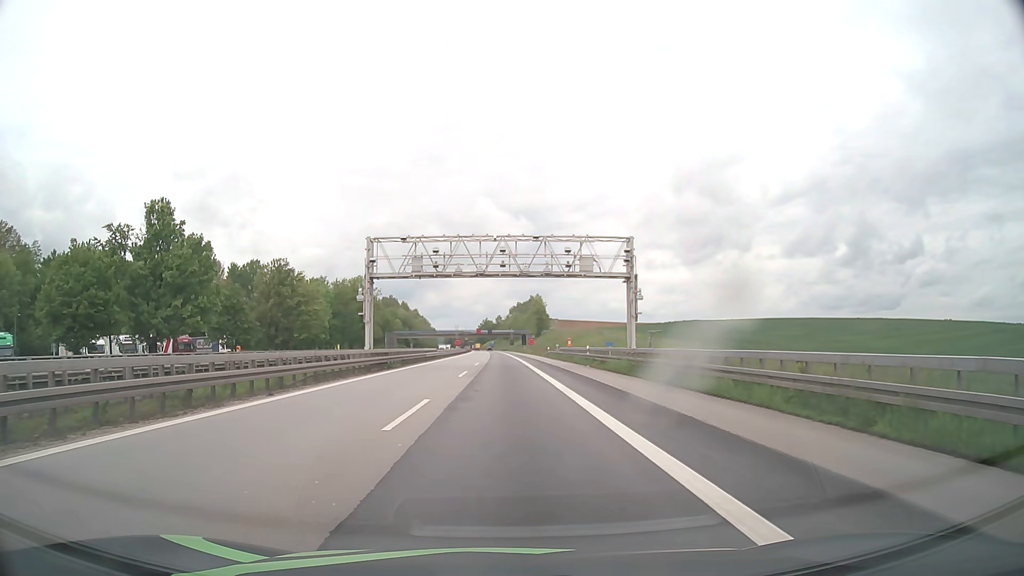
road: motorway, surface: asphalt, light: Day
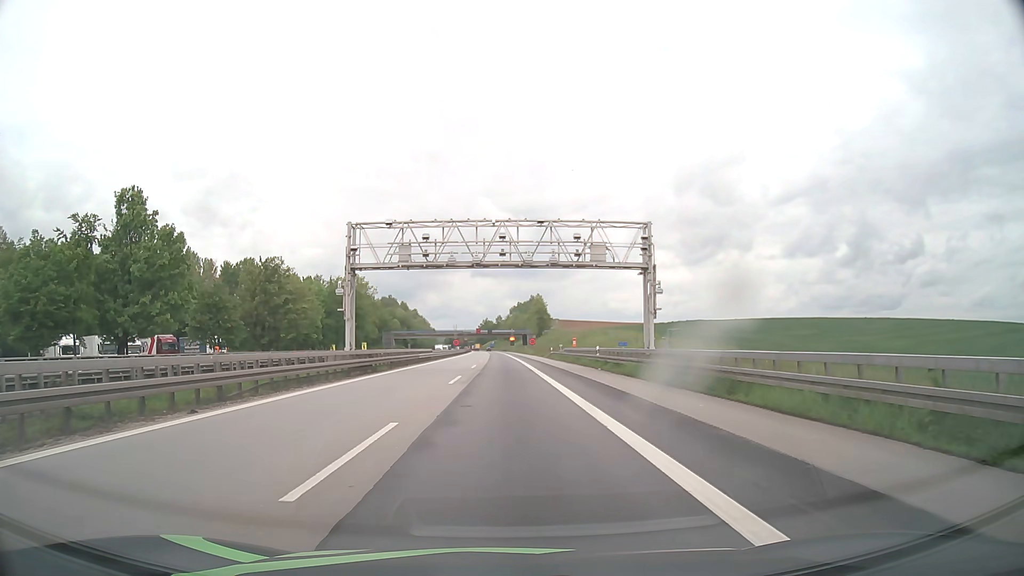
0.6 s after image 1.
(0.0, +5.0) m; 0°
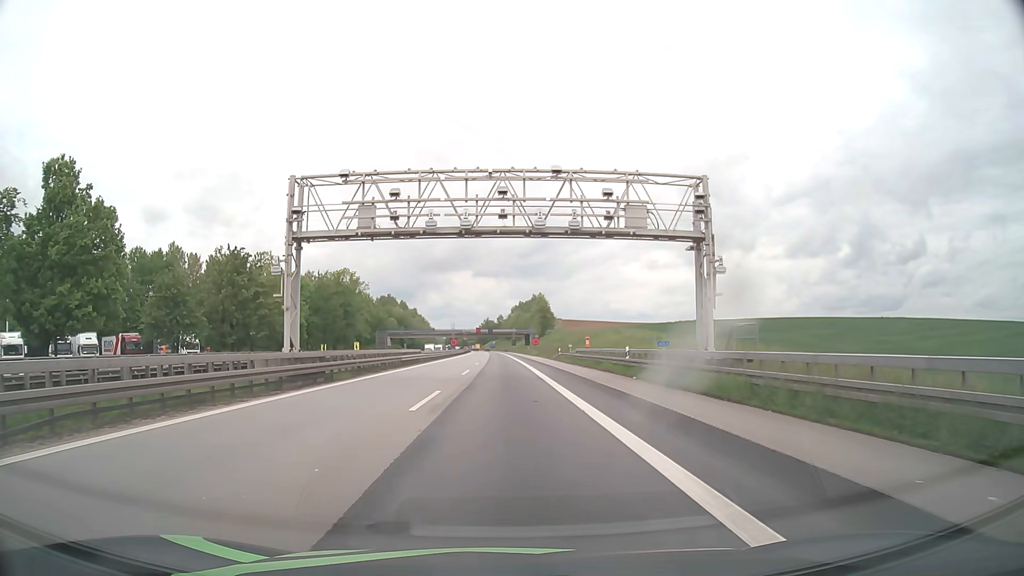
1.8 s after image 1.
(0.0, +9.9) m; 0°
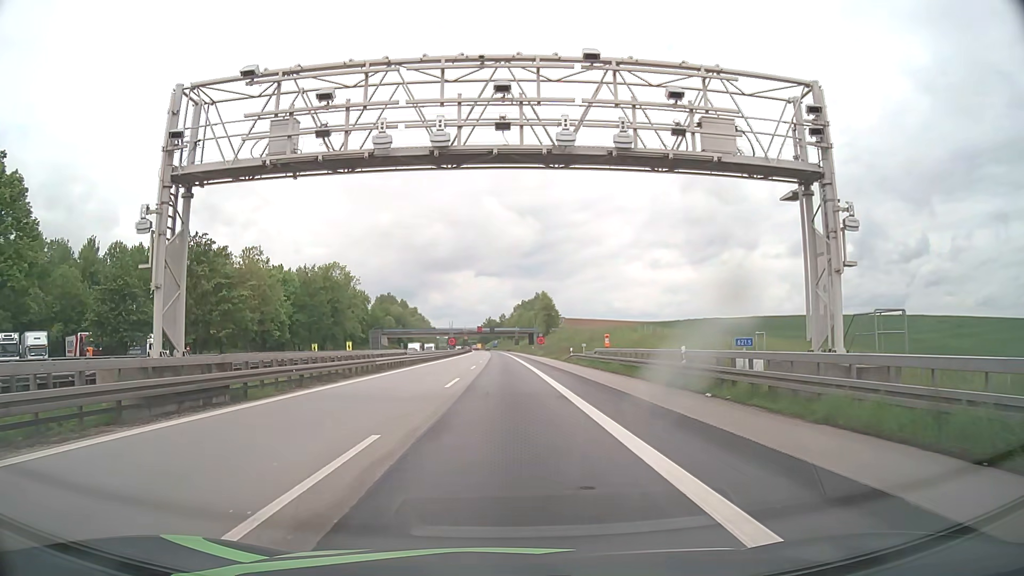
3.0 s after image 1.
(0.0, +9.9) m; 0°
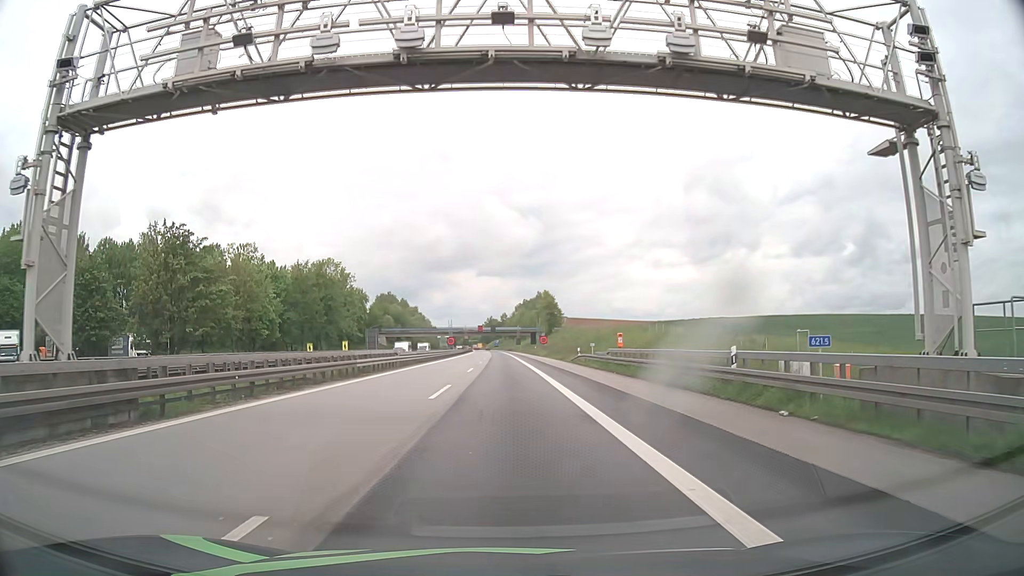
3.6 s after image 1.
(0.0, +4.9) m; 0°
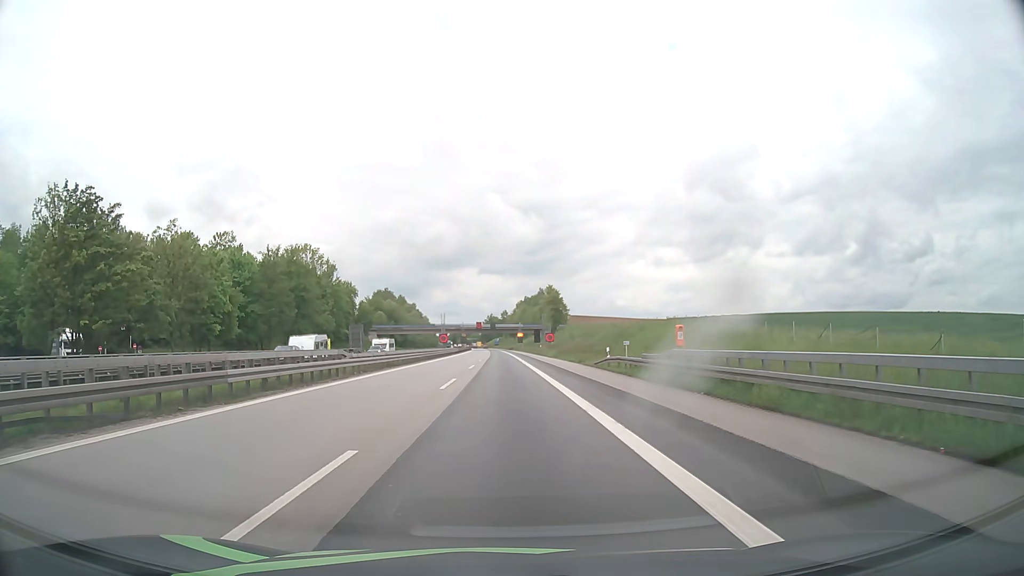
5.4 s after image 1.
(0.0, +14.8) m; -1°
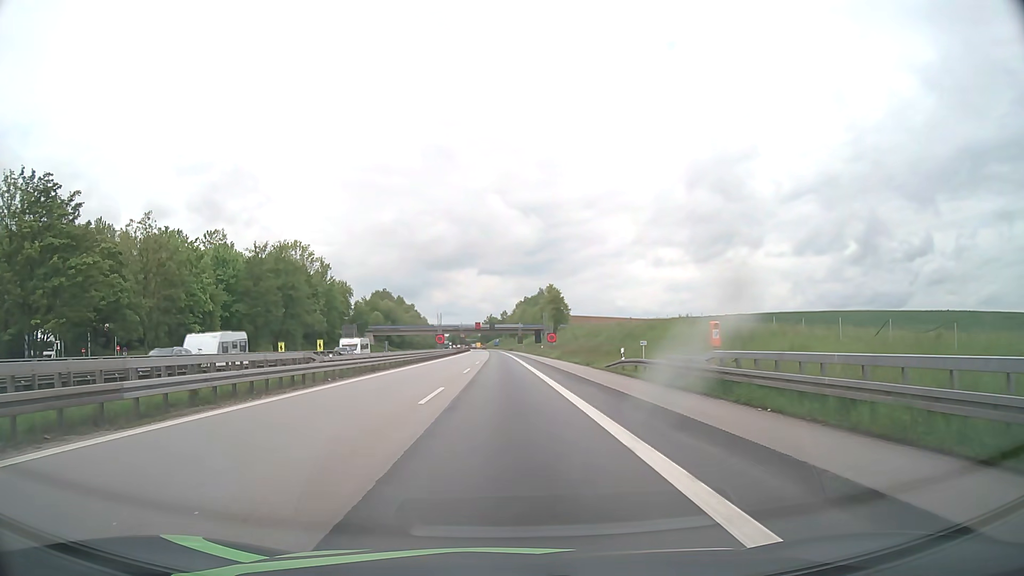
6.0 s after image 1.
(0.0, +4.9) m; 0°
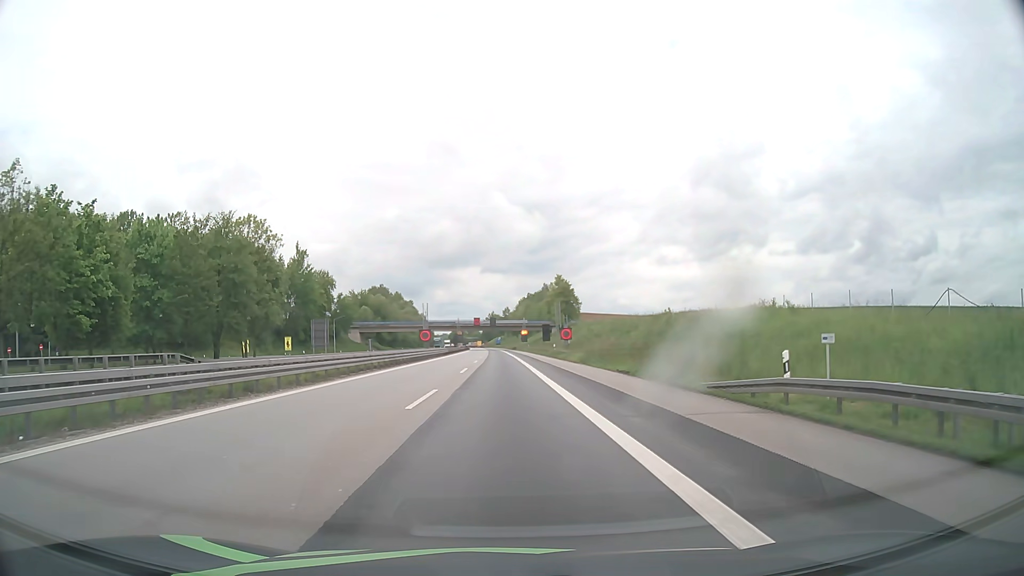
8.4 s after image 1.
(0.0, +19.8) m; 0°
(0, +10) (0, +20) (0, +30) (0, +40) (0, +50) (0, +60) (-1, +70) (-1, +80) (-1, +90) (-1, +100) m
